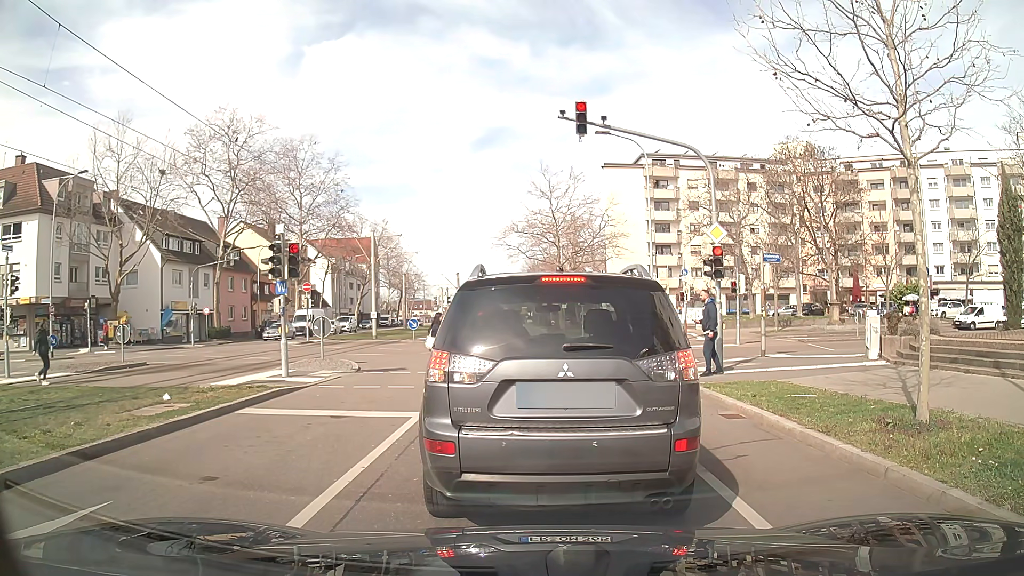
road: tertiary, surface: asphalt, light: Day
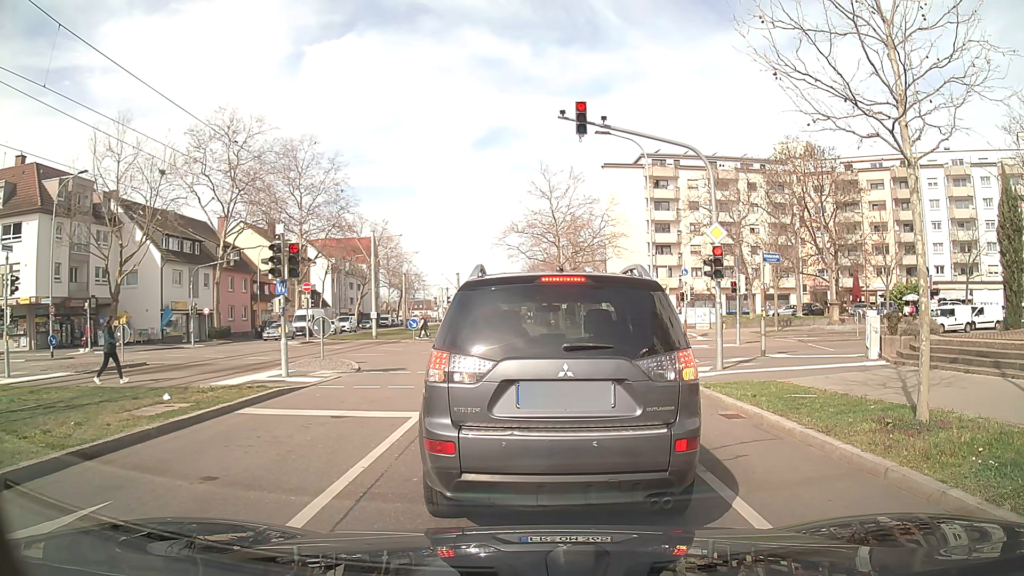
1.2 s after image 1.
(0.0, 0.0) m; 0°
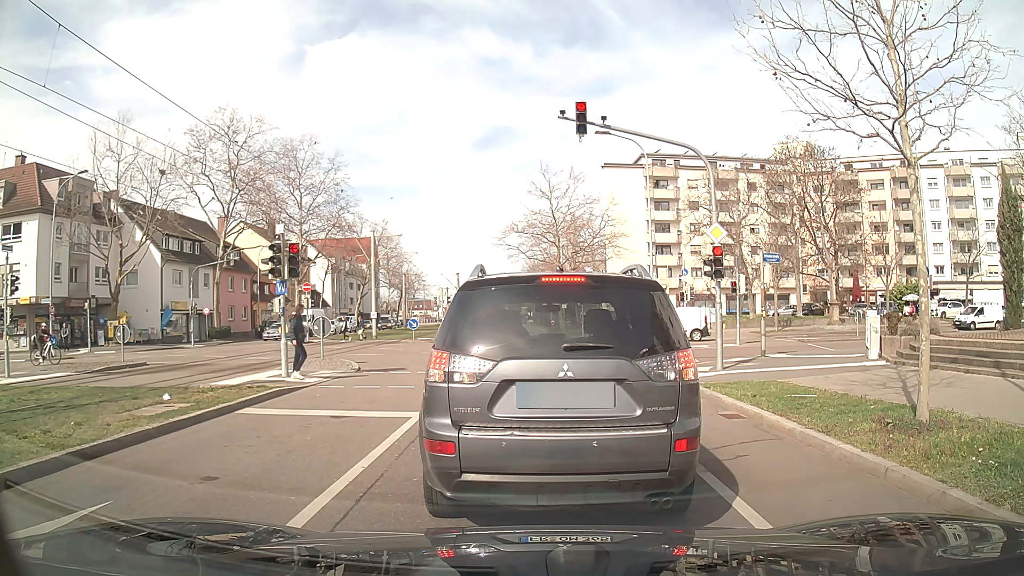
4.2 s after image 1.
(0.0, 0.0) m; 0°
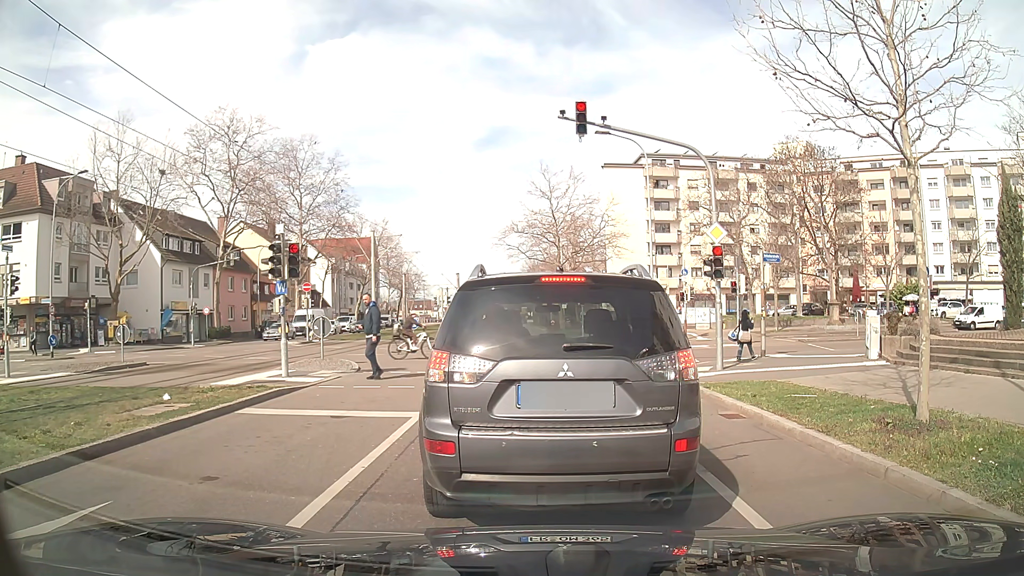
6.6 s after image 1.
(0.0, 0.0) m; 0°
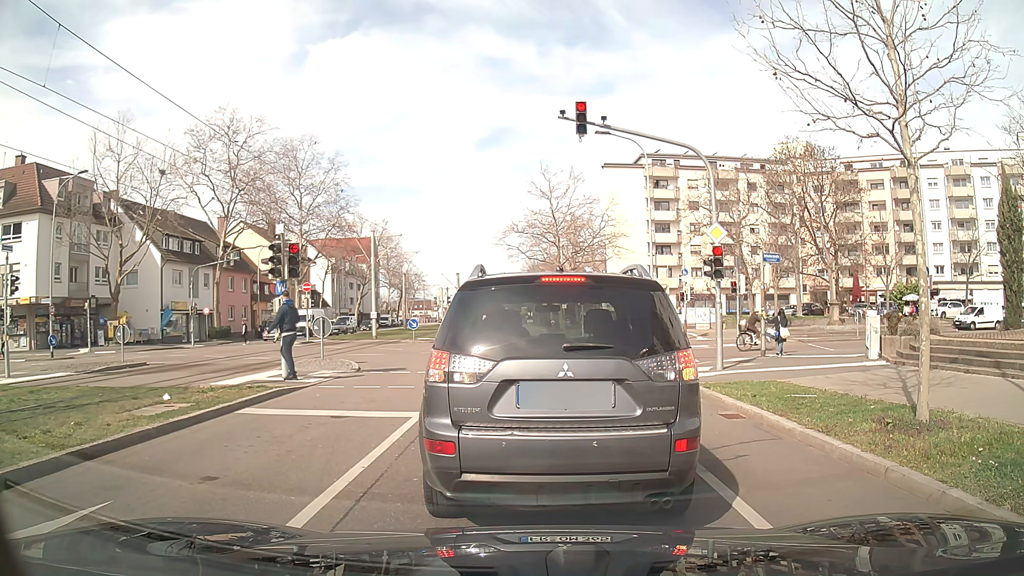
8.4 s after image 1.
(0.0, 0.0) m; 0°
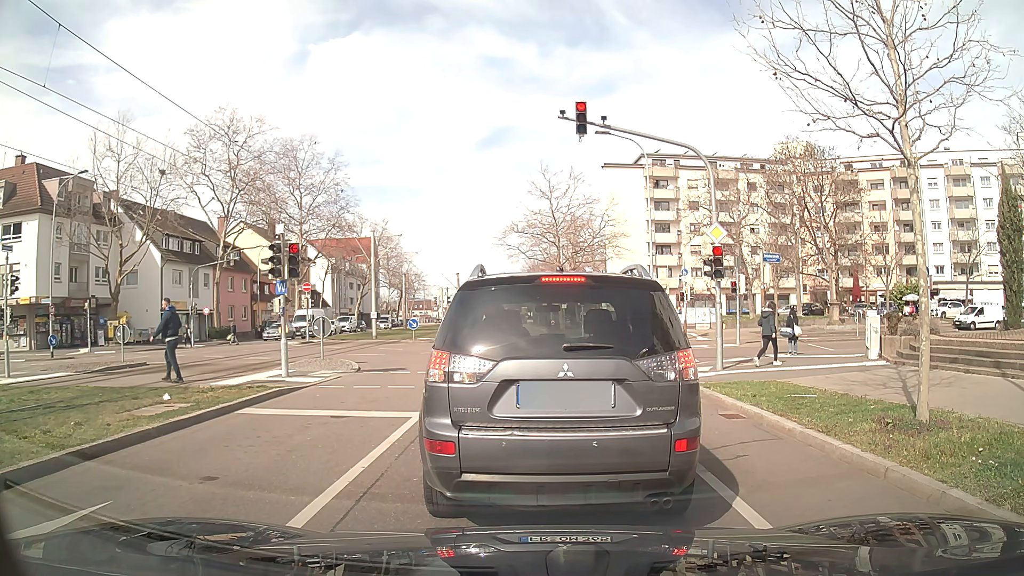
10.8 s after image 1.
(0.0, 0.0) m; 0°
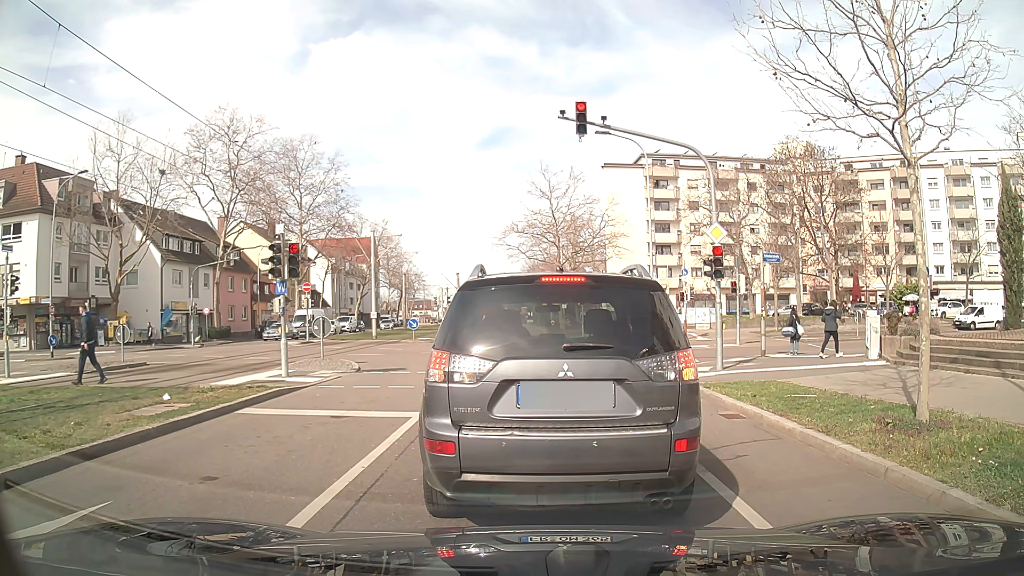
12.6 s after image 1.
(0.0, 0.0) m; 0°
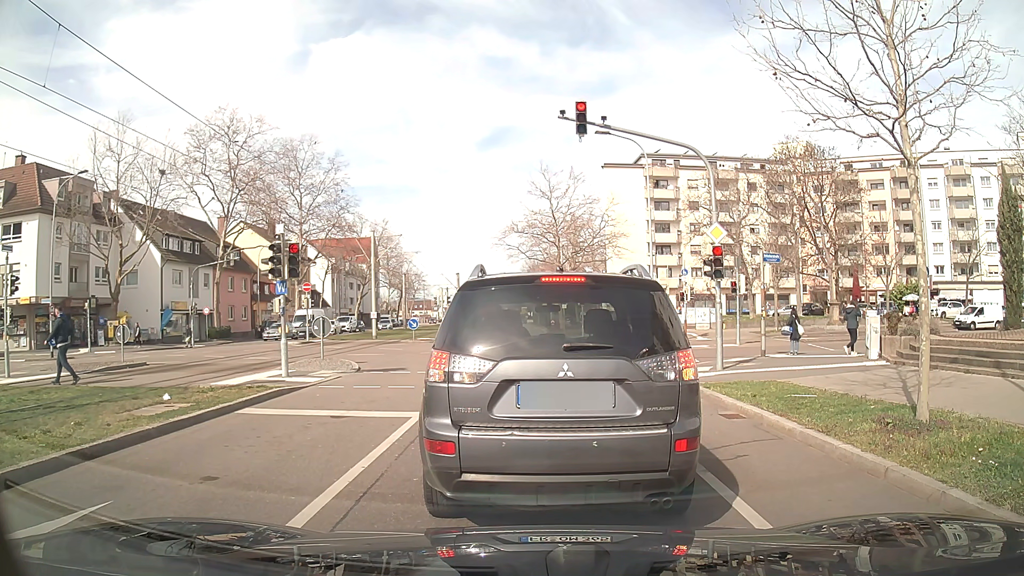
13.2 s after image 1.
(0.0, 0.0) m; 0°
